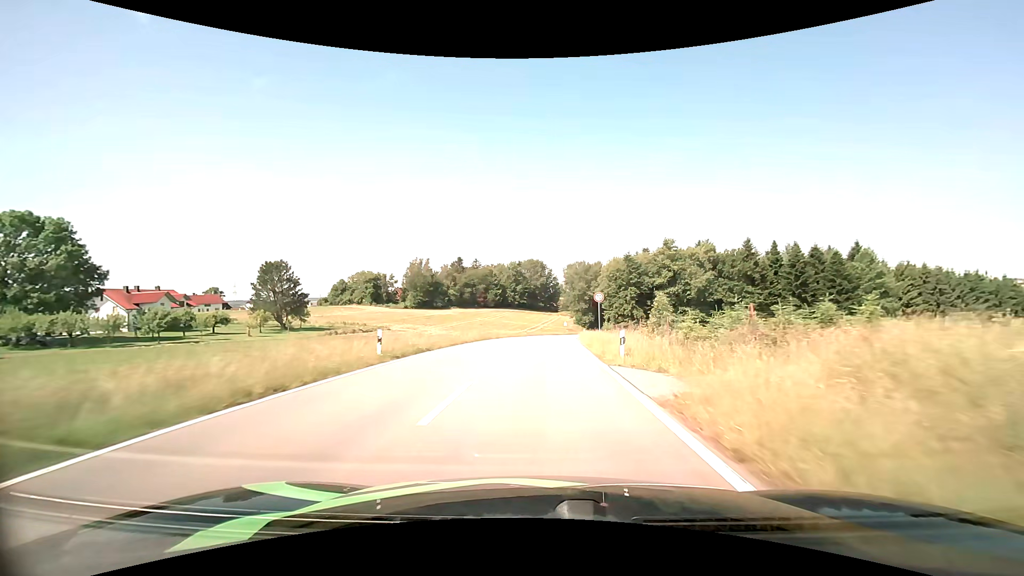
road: tertiary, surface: asphalt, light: Day
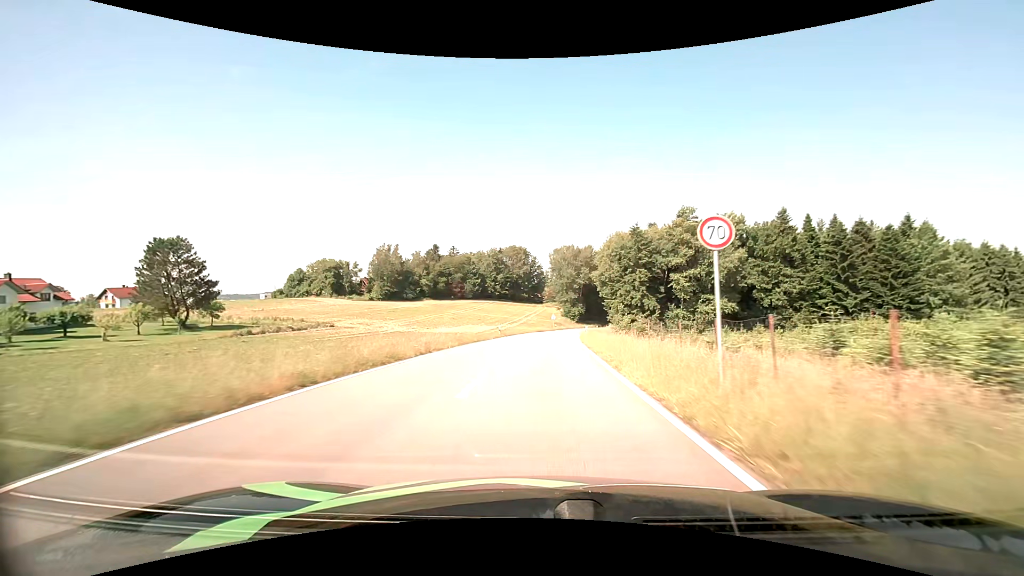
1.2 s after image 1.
(+0.3, +22.5) m; +2°
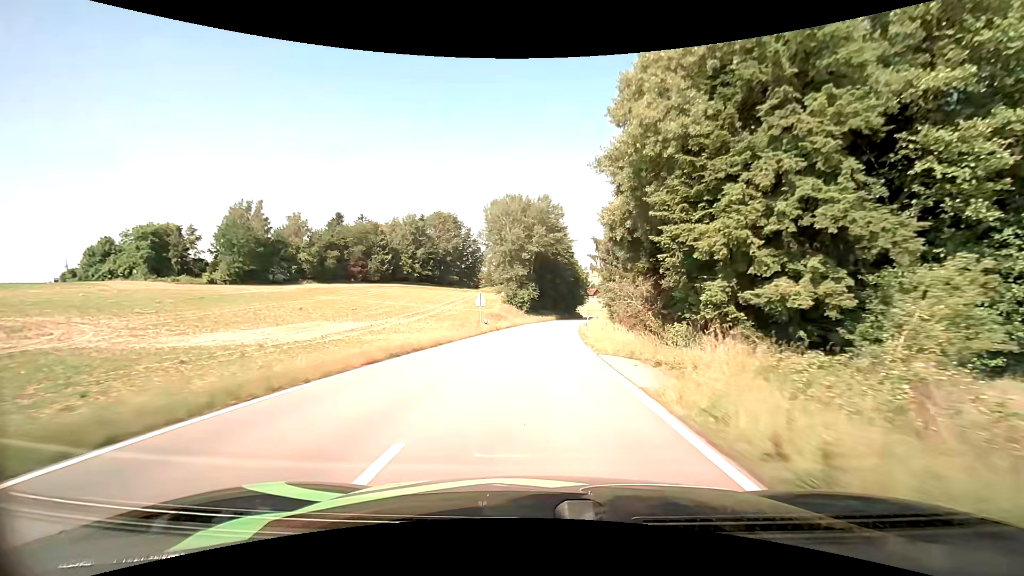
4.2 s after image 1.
(+2.9, +56.2) m; +6°
(0, +10) (0, +20) (+1, +30) (+1, +40) (+2, +50) (+3, +60) (+4, +70) (+5, +80) (+7, +90) (+8, +100) m
